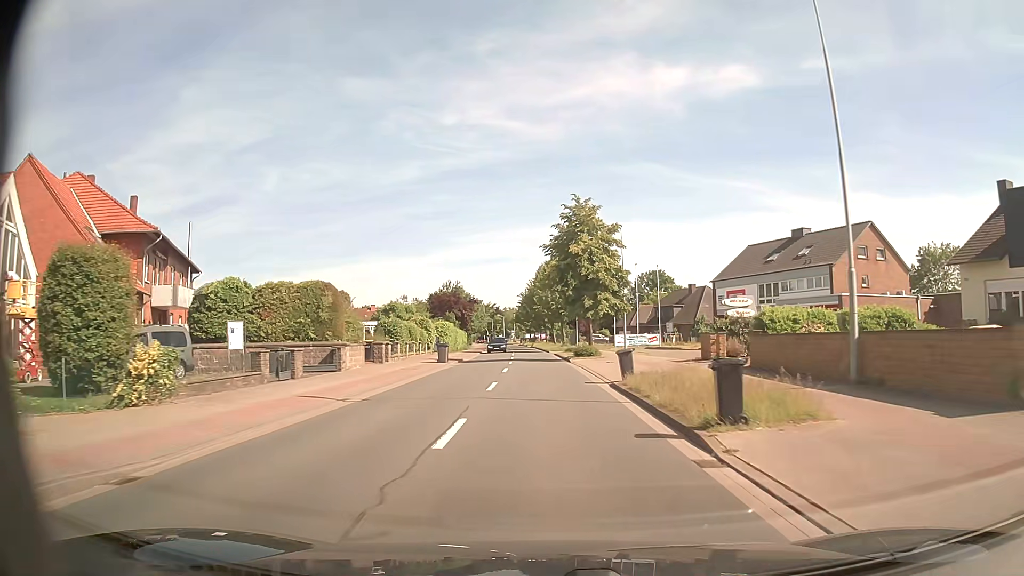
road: secondary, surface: asphalt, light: Day
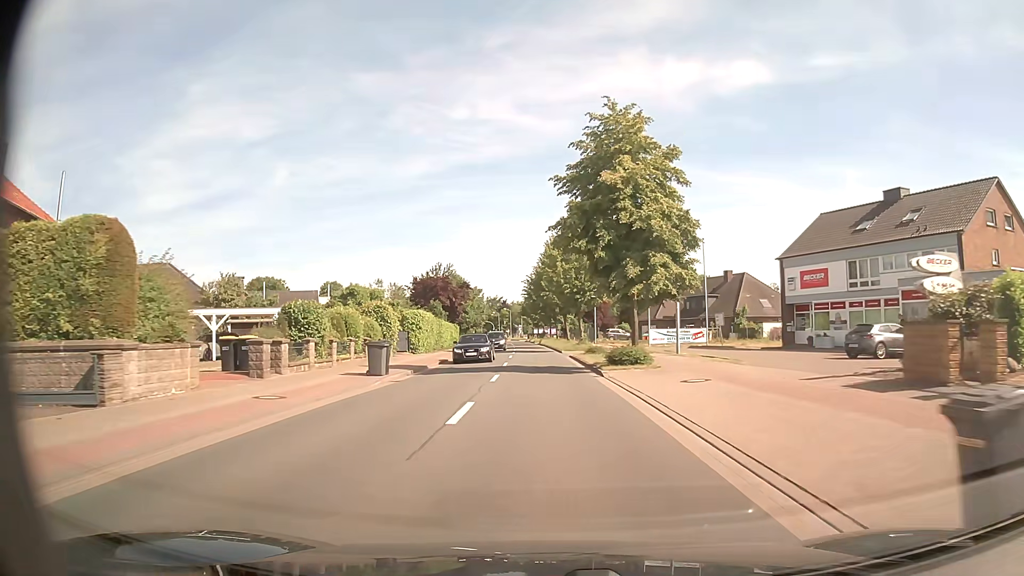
(-0.1, +16.6) m; -1°
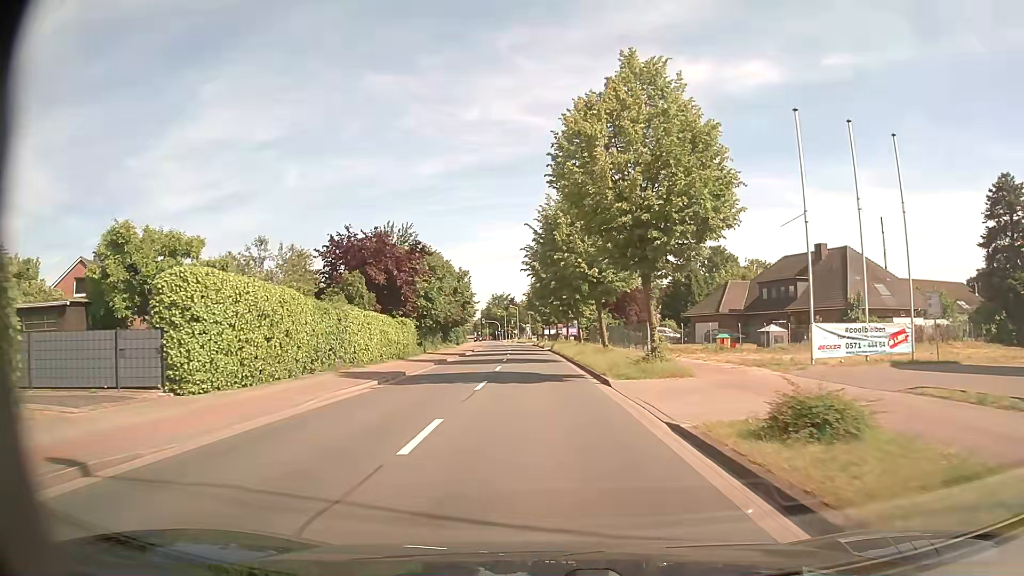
(-0.3, +29.3) m; -1°
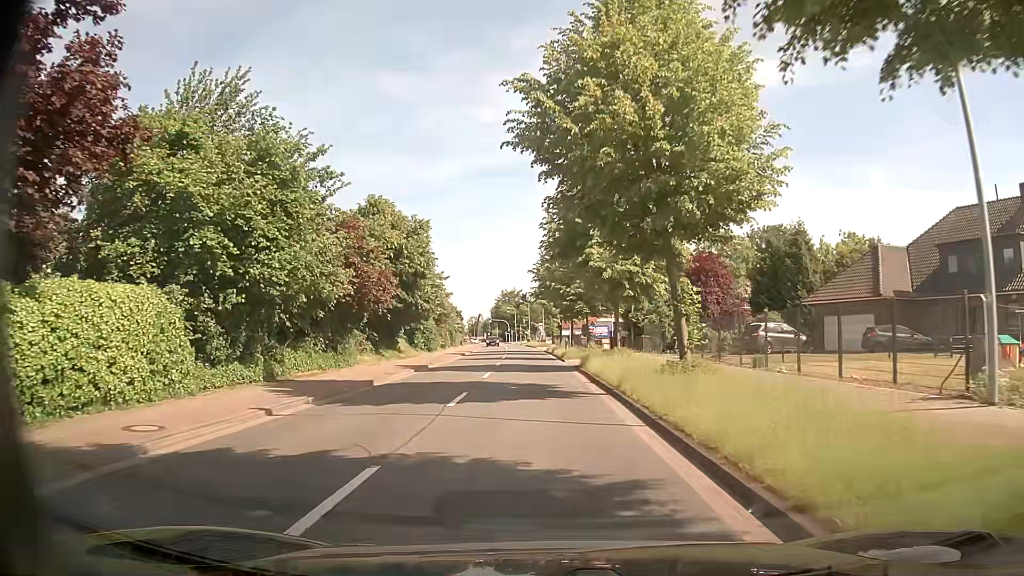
(-0.4, +30.6) m; -1°
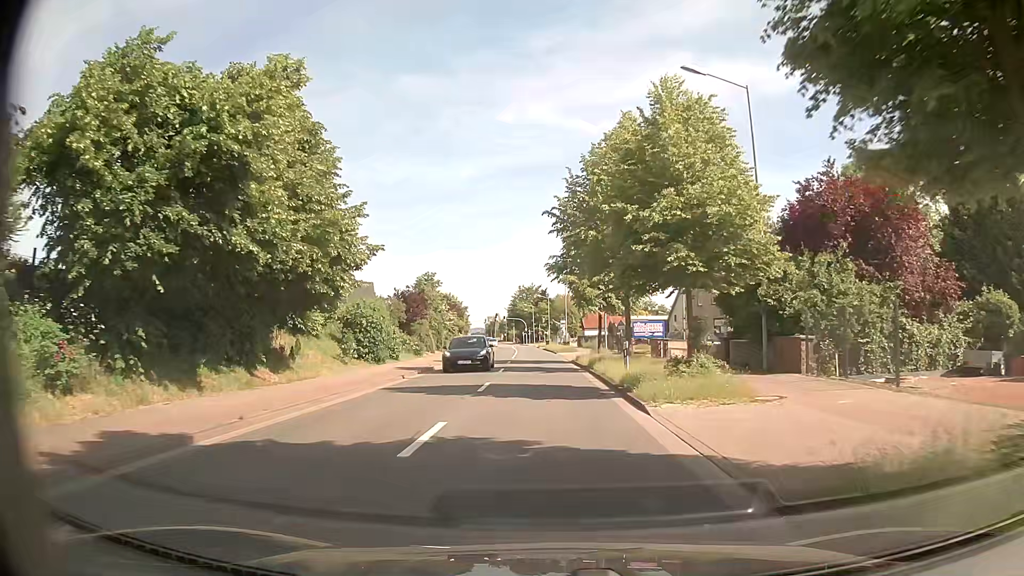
(-0.4, +23.5) m; -2°
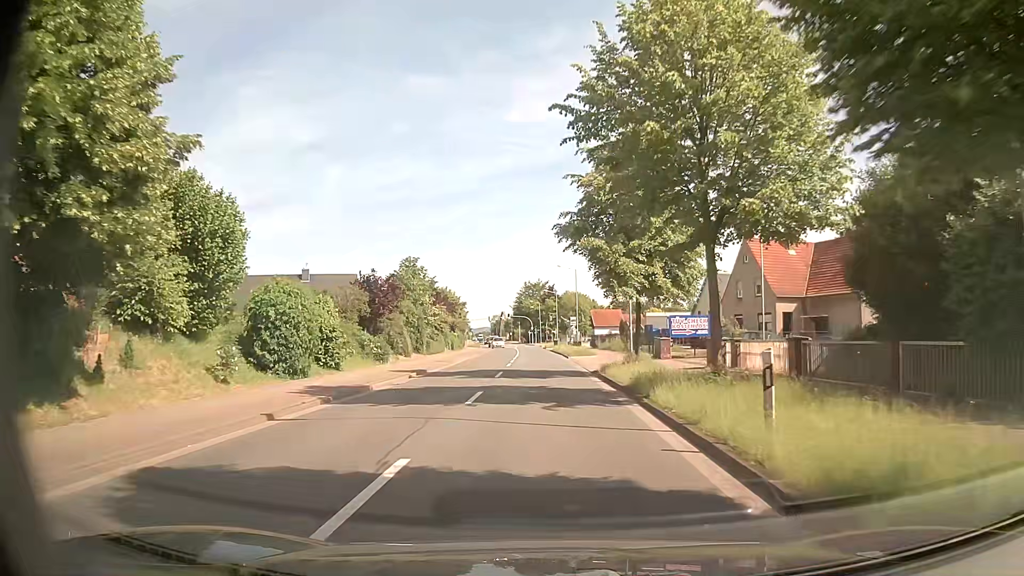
(+0.1, +12.4) m; 0°
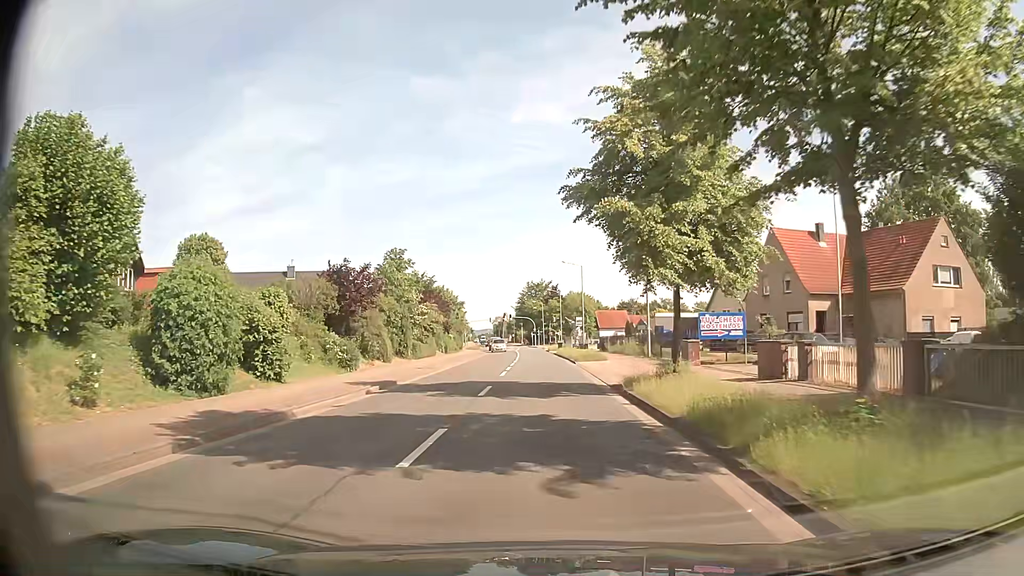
(0.0, +6.4) m; -1°
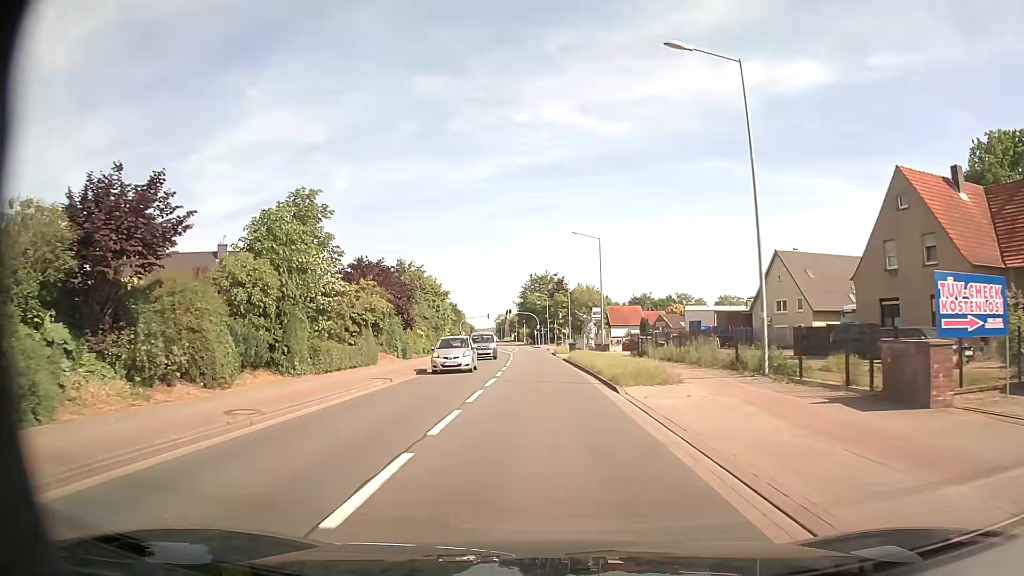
(0.0, +19.7) m; -1°
(0, +10) (0, +20) (0, +30) (-1, +40) (-1, +50) (-1, +60) (-1, +70) (-2, +80) (-2, +90) (-3, +100) m
